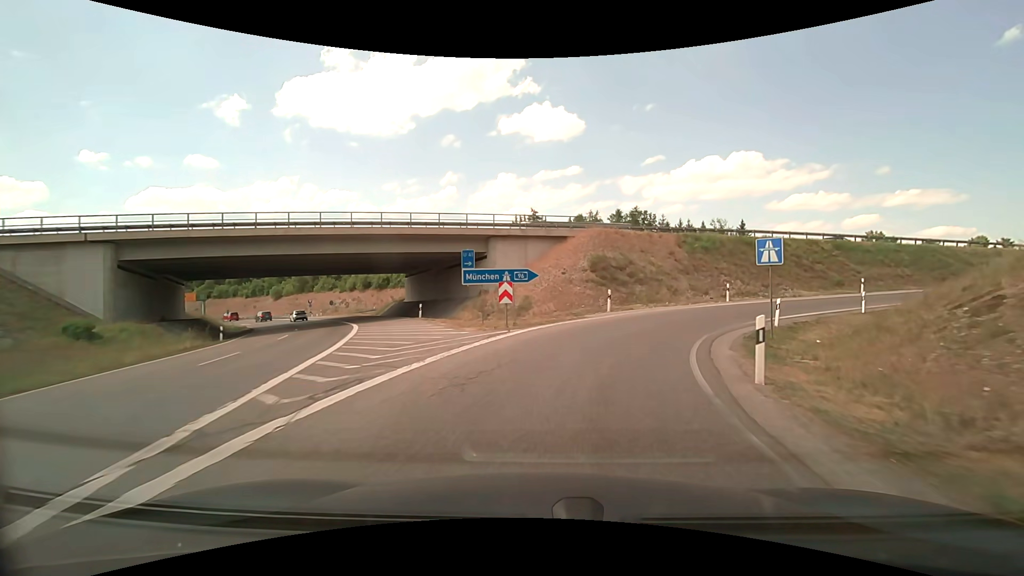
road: motorway_link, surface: asphalt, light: Day
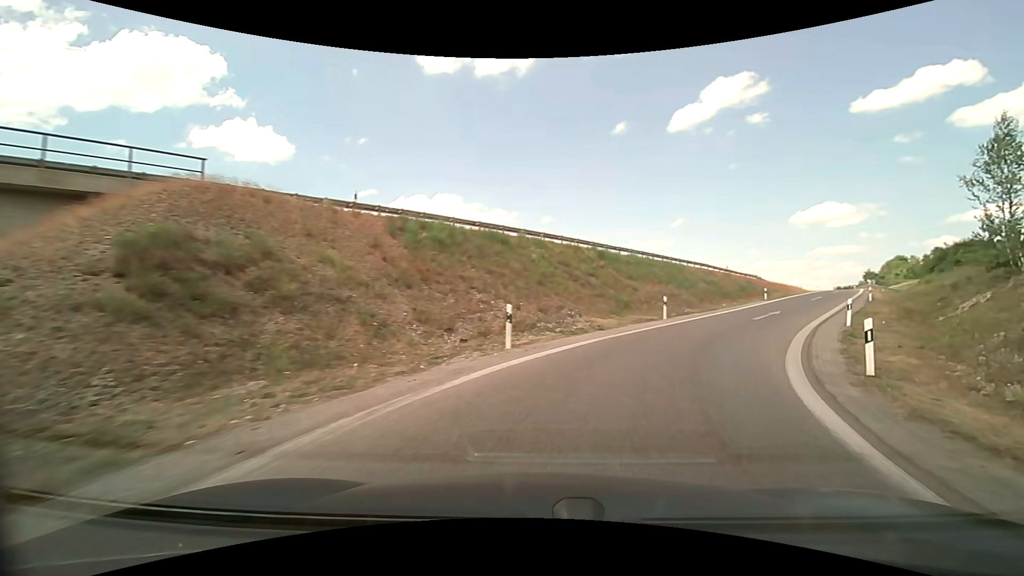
(+4.8, +21.6) m; +31°
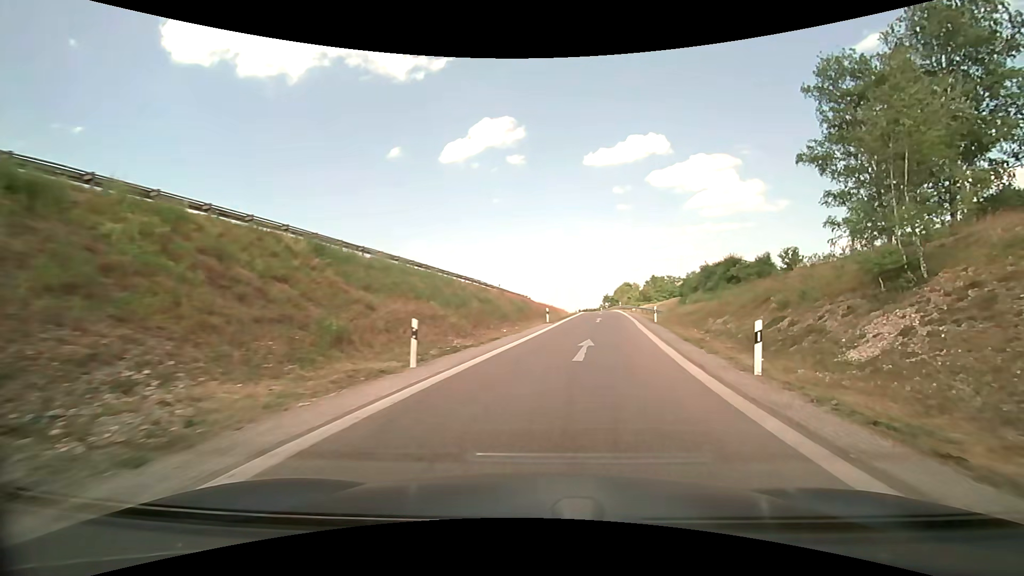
(+3.2, +13.1) m; +26°
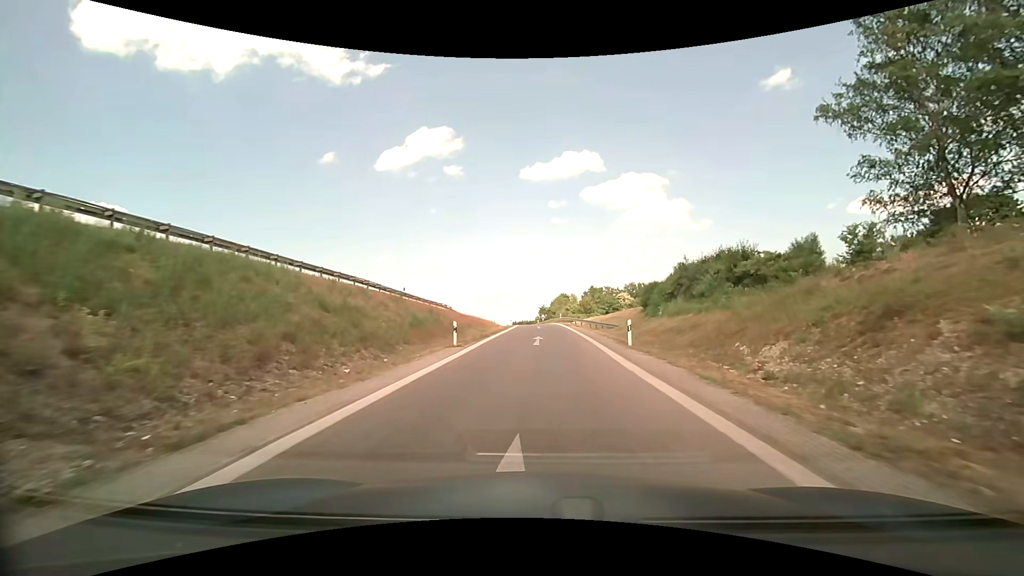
(+1.5, +14.0) m; +8°
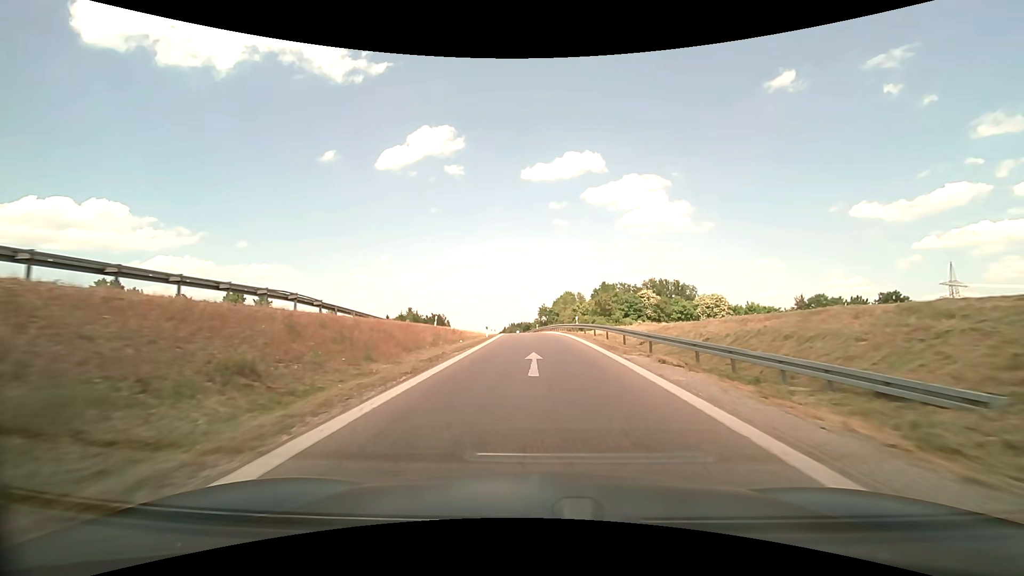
(+0.3, +32.7) m; 0°
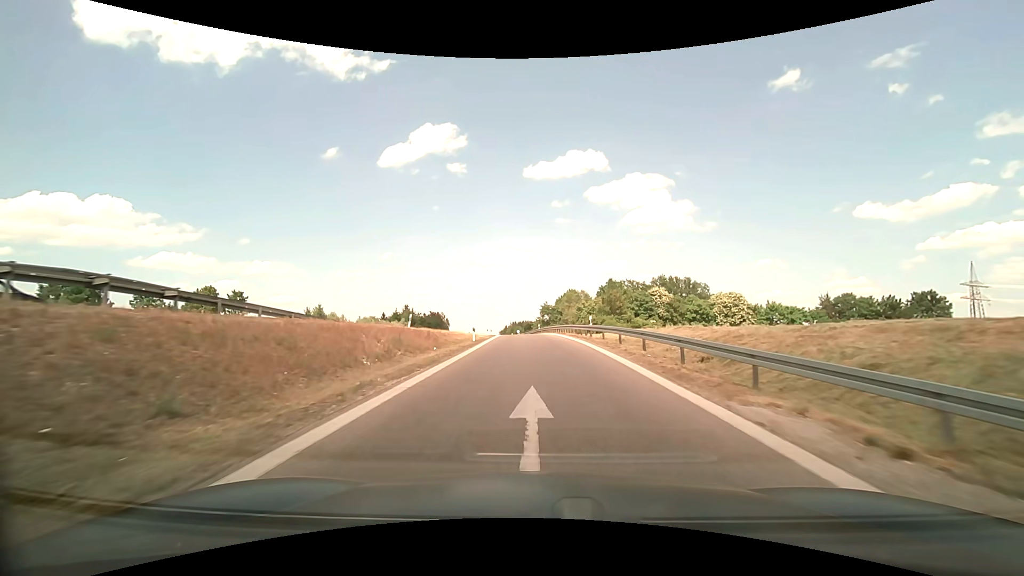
(0.0, +9.1) m; 0°
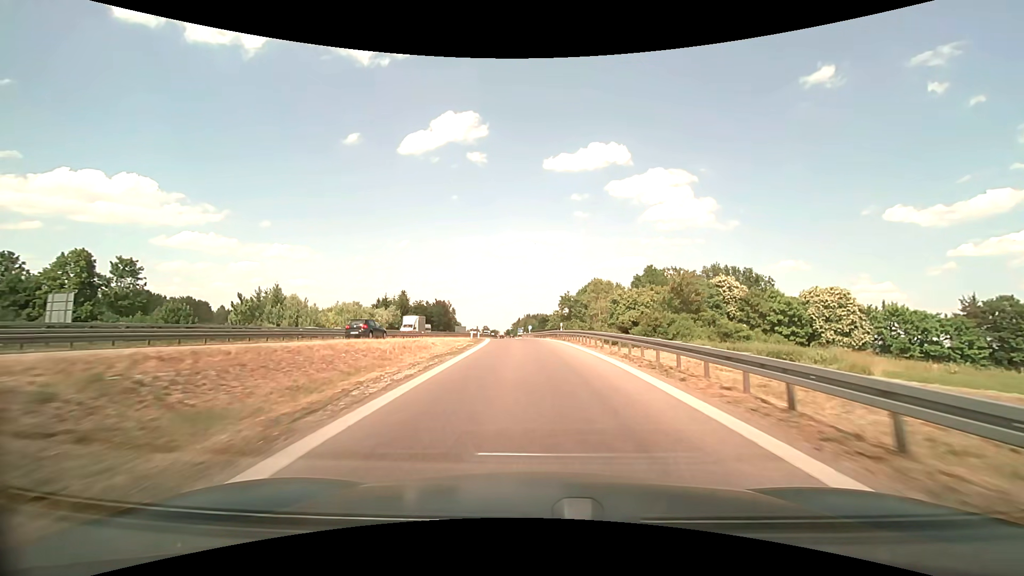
(-0.5, +29.1) m; -2°
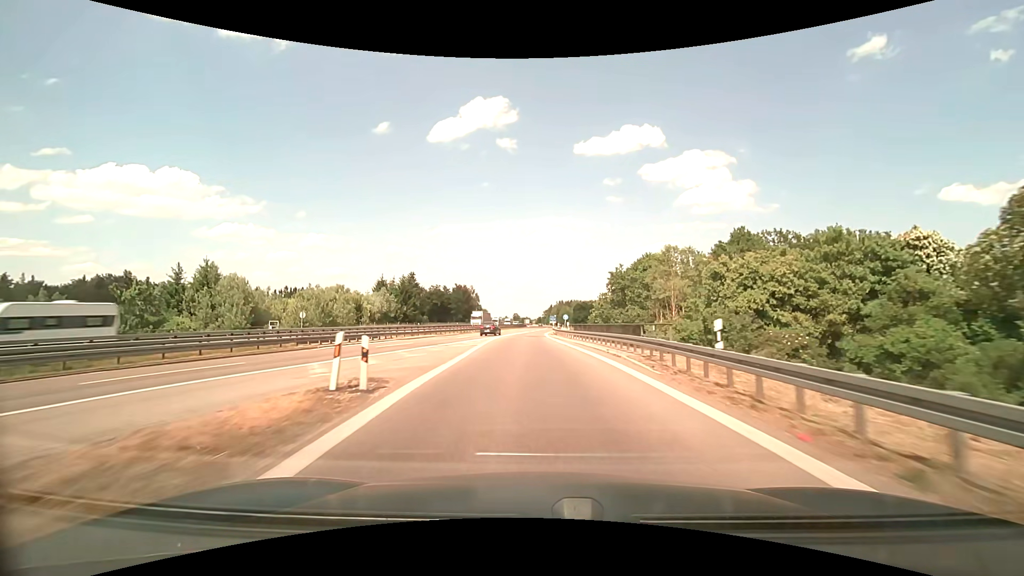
(-0.8, +31.2) m; -4°
(0, +10) (0, +20) (-1, +30) (-1, +40) (-1, +50) (-1, +60) (0, +70) (0, +80) (+1, +90) (+1, +100) m
